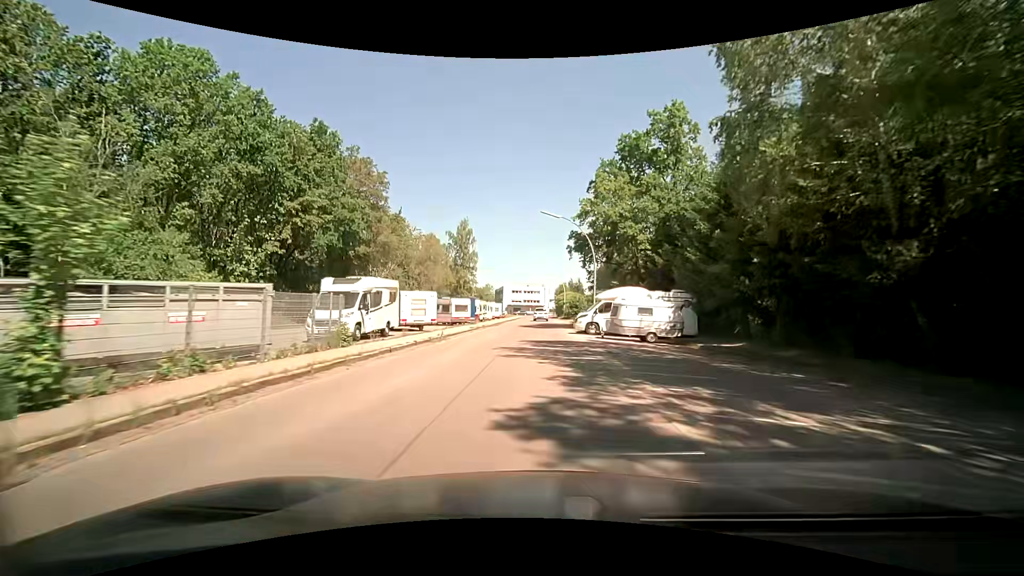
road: residential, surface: asphalt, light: Day
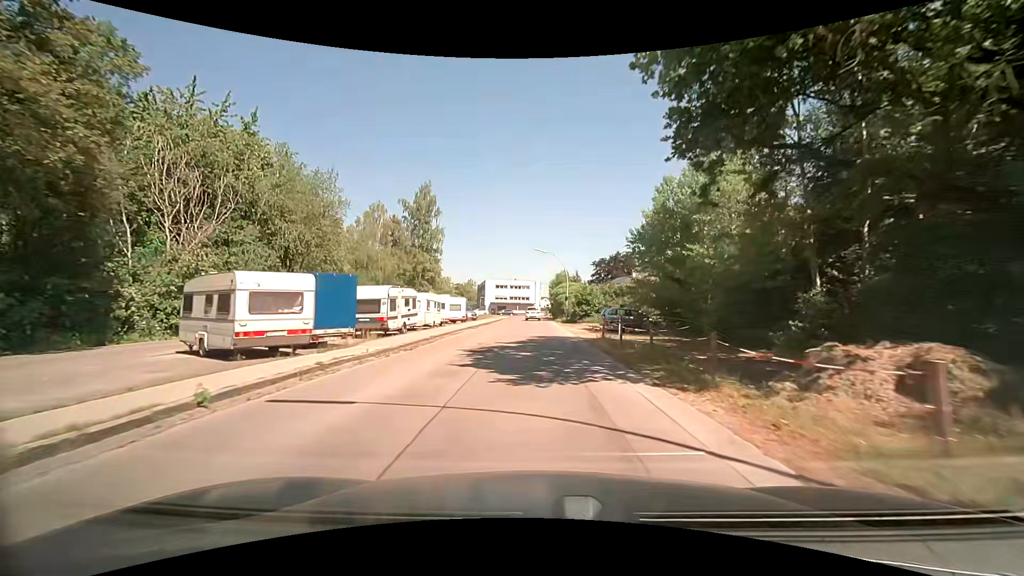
(-0.1, +29.9) m; 0°
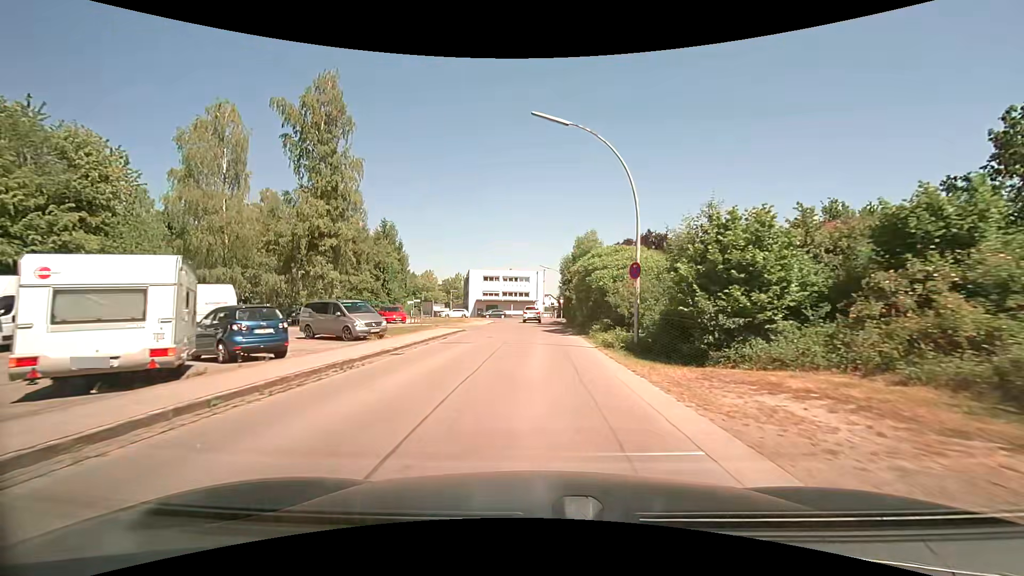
(+0.2, +37.4) m; 0°
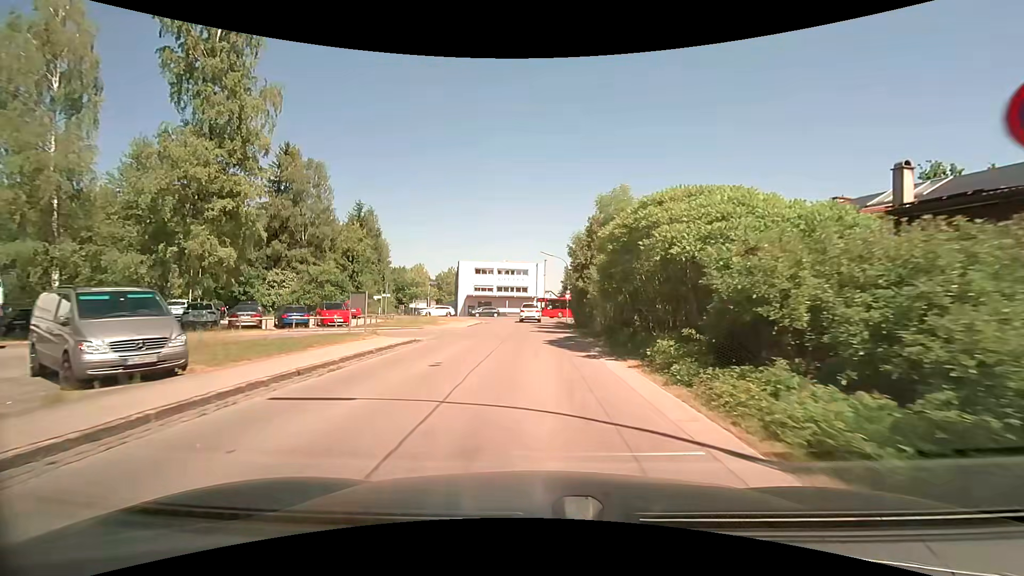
(0.0, +13.3) m; 0°
(0, +10) (0, +20) (0, +30) (0, +40) (-1, +50) (0, +60) (+5, +68) (+13, +74) (+22, +79) (+31, +83) m
